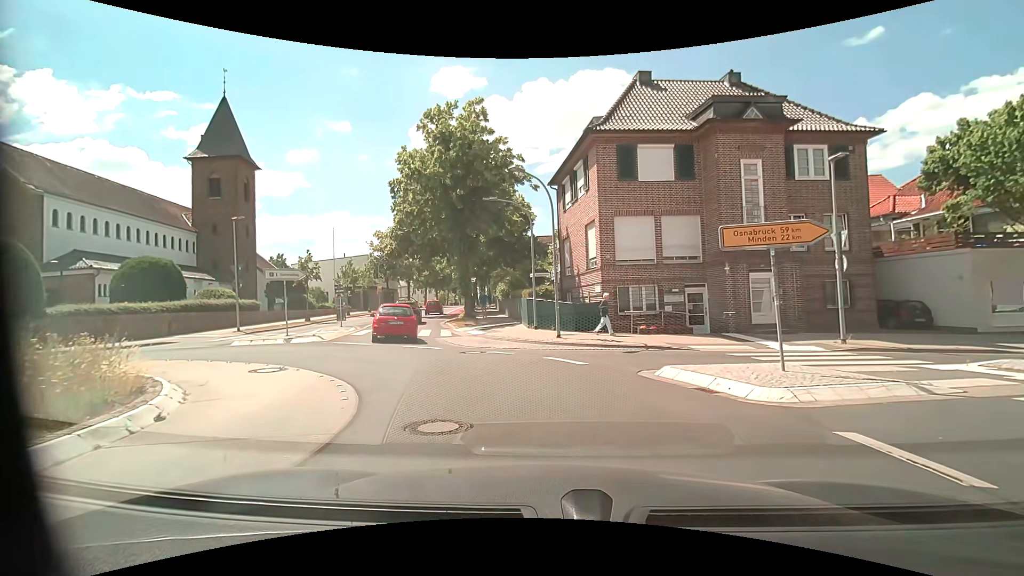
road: unclassified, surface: asphalt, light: Day
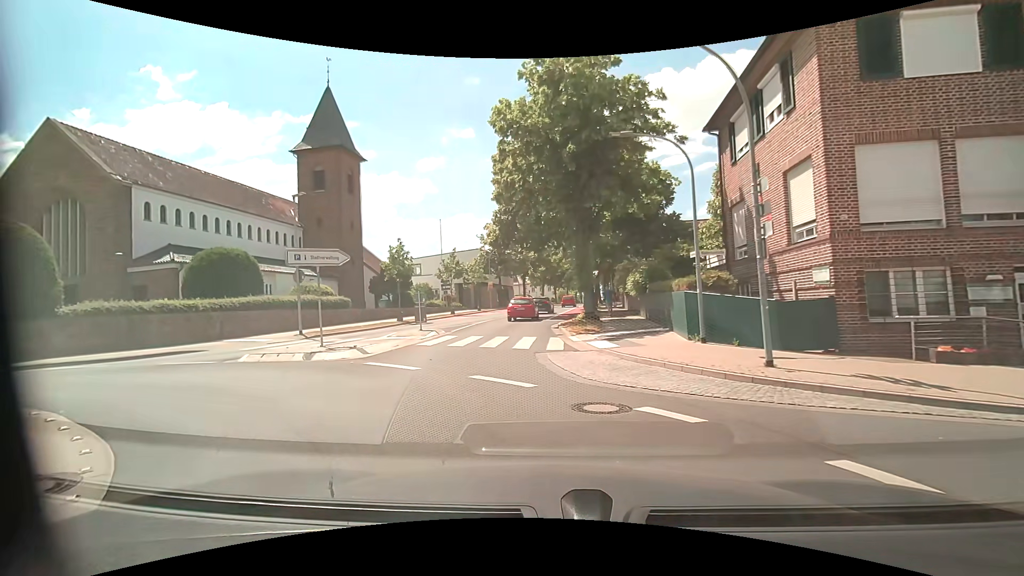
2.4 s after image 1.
(-0.9, +8.1) m; -14°
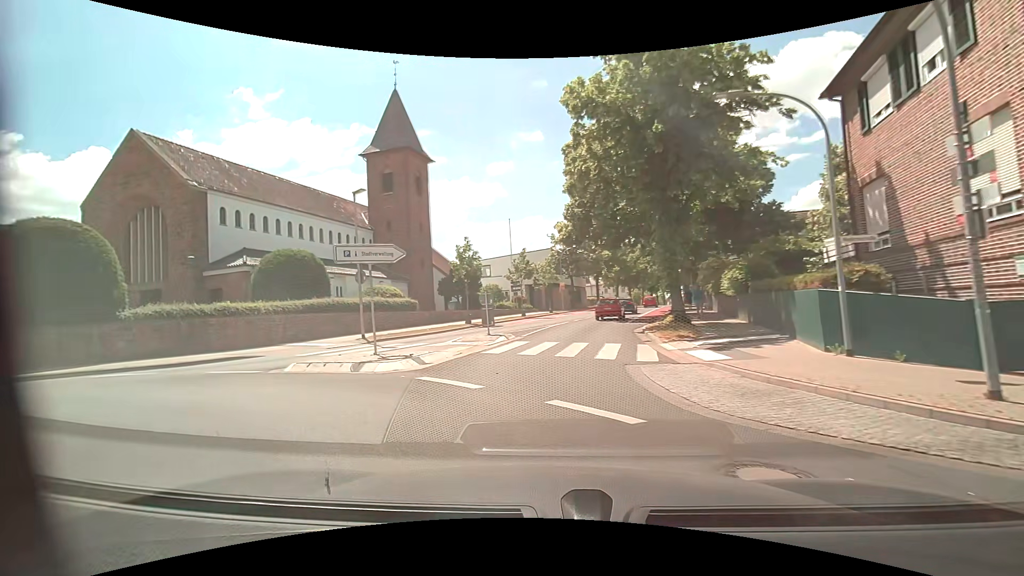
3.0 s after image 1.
(-0.2, +2.3) m; -9°
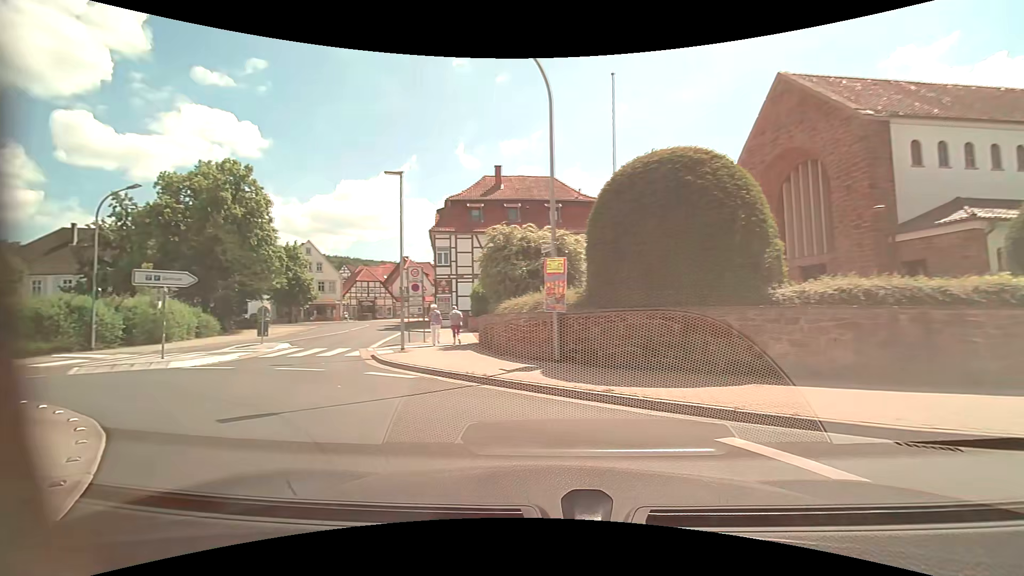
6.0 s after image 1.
(-5.3, +9.1) m; -66°
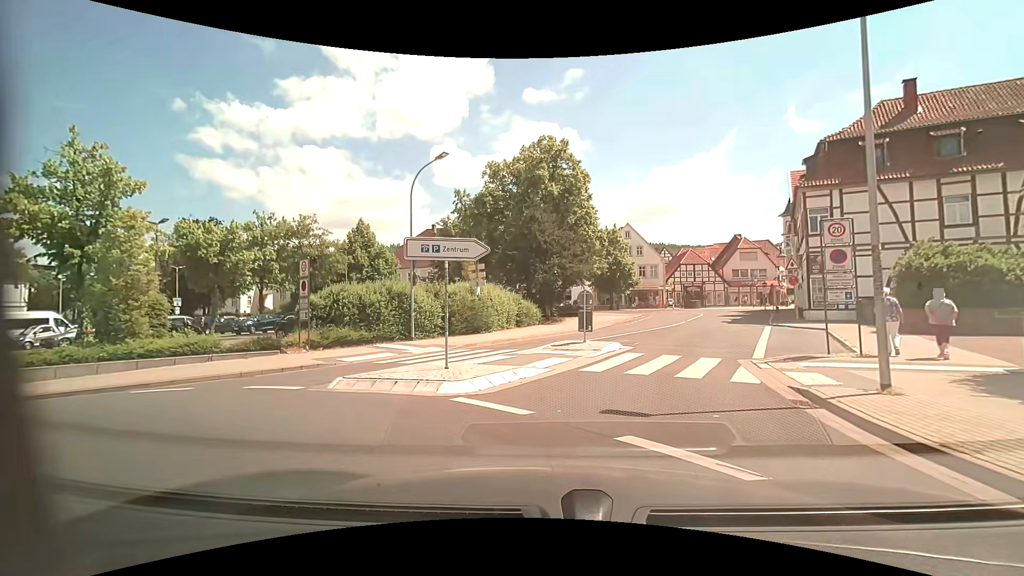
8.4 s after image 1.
(-3.4, +7.9) m; -35°
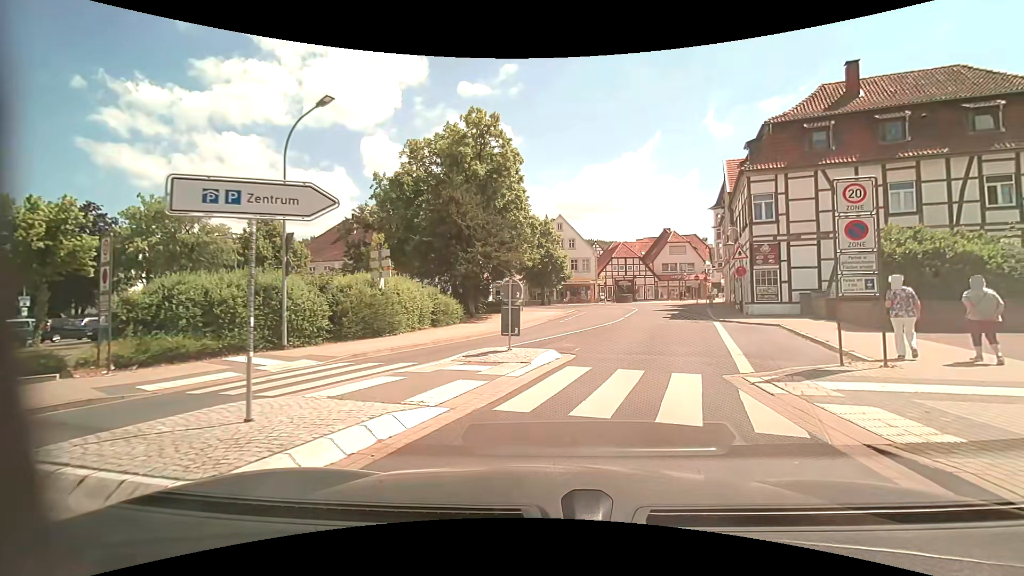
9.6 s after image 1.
(+0.2, +4.6) m; +8°
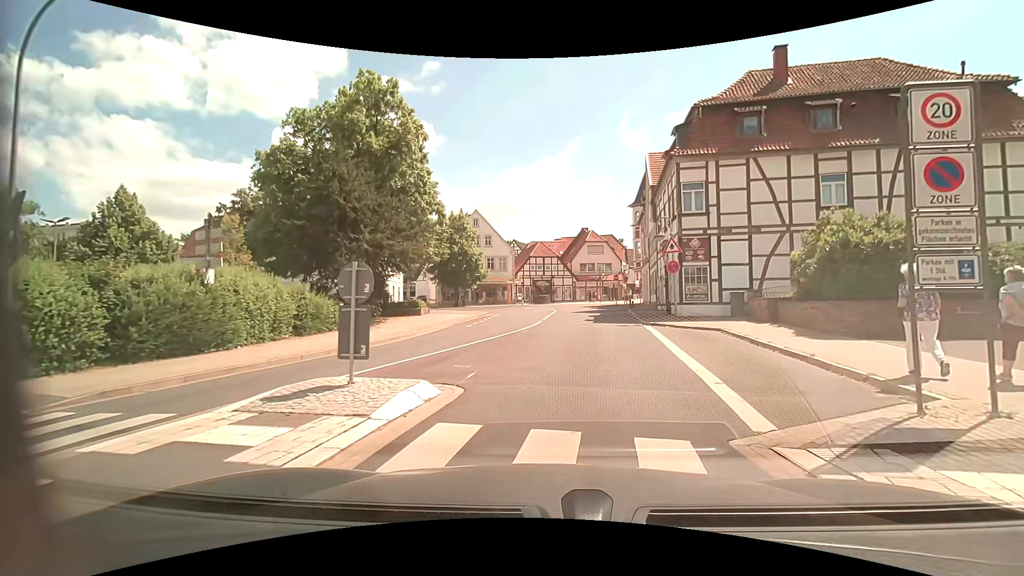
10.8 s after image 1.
(+0.3, +4.9) m; +8°
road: residential
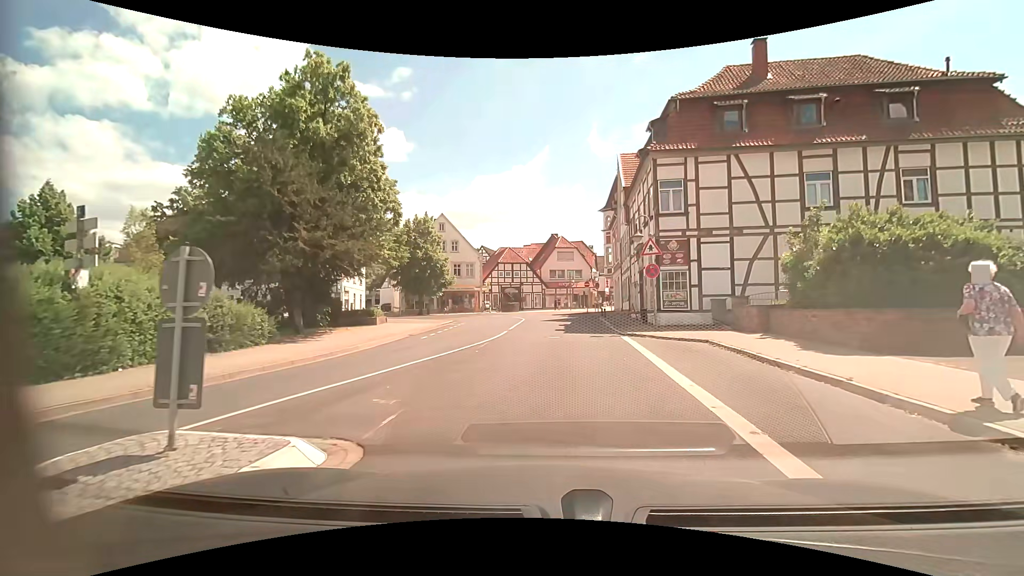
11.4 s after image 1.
(+0.1, +2.7) m; +4°
